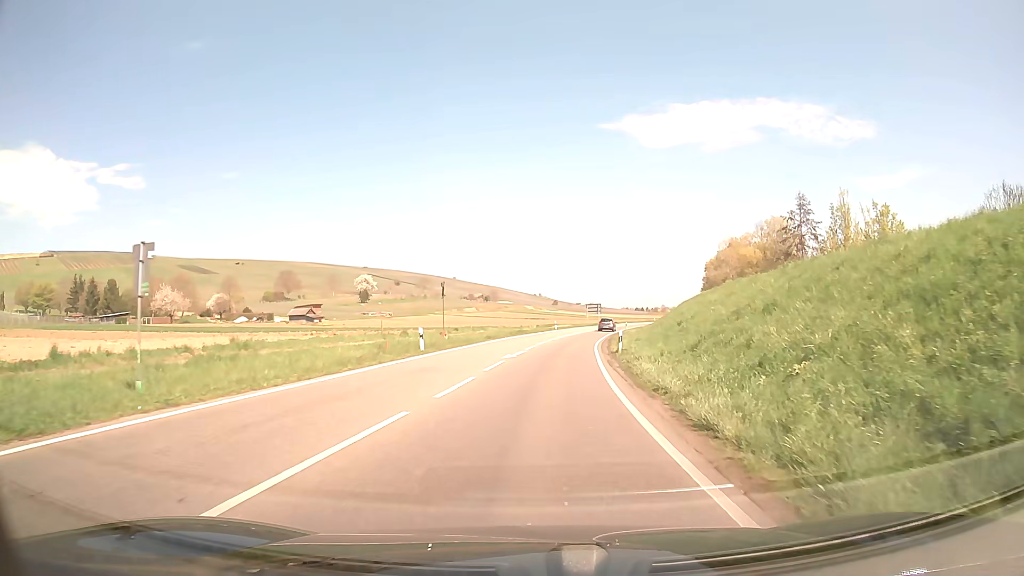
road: primary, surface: asphalt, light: Day
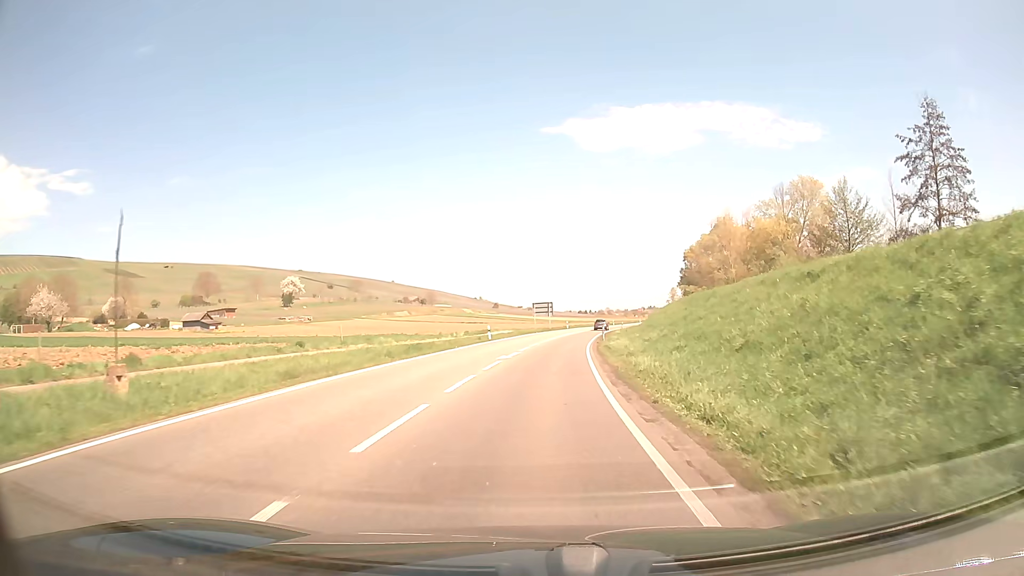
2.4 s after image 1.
(+1.5, +29.6) m; +5°
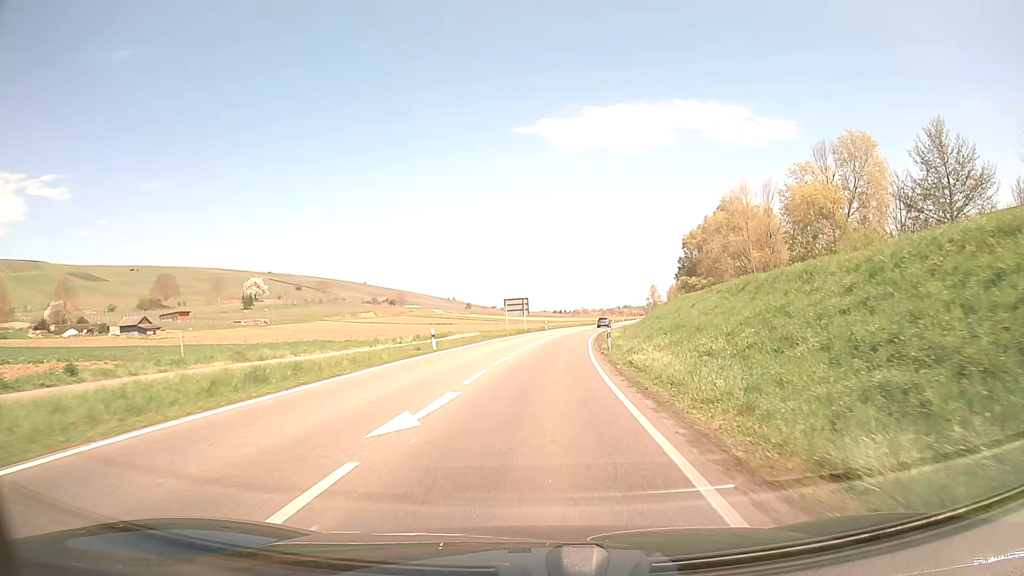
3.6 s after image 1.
(+0.3, +16.9) m; +2°
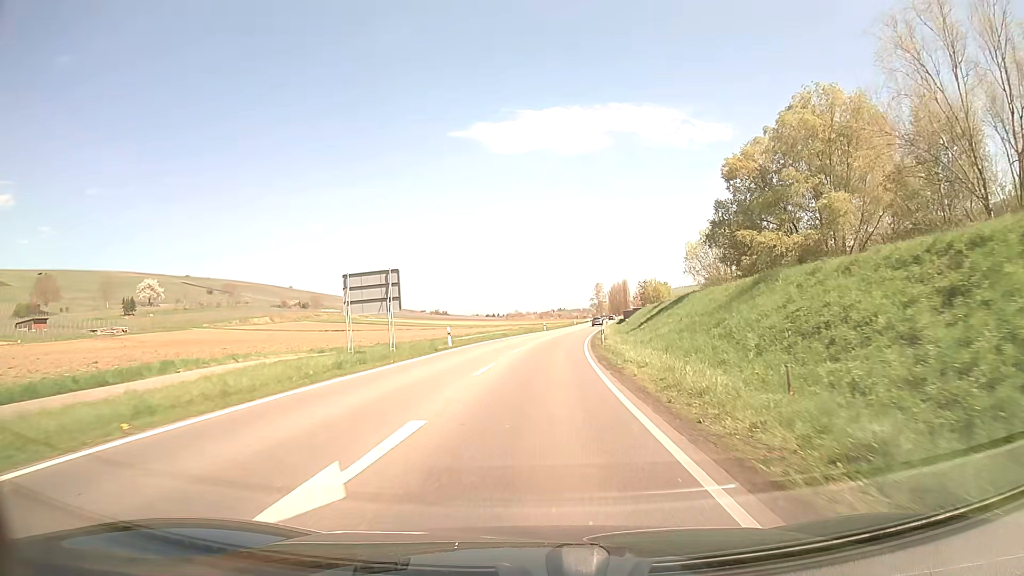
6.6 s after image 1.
(+2.5, +46.2) m; +6°
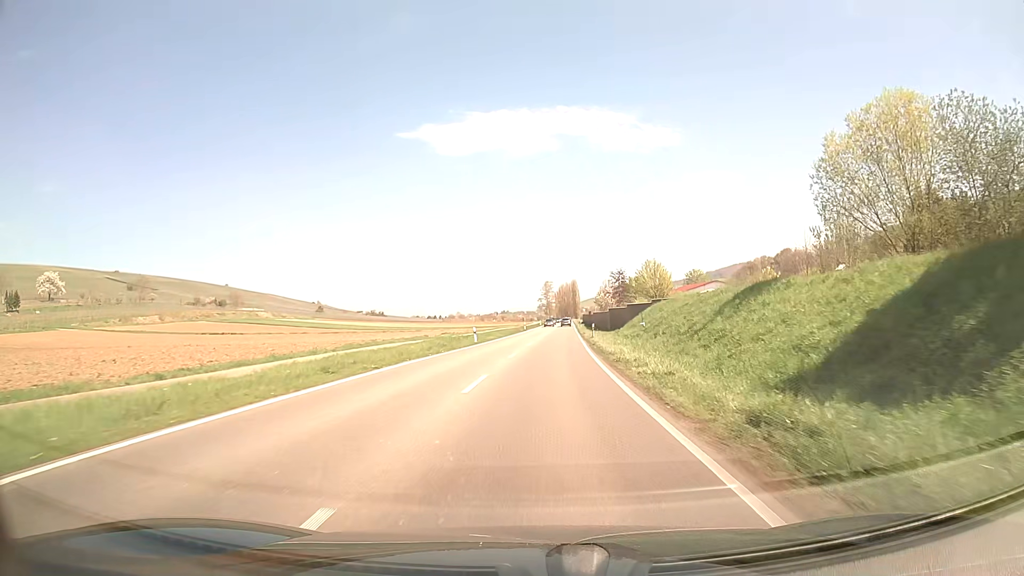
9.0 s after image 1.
(+1.6, +40.1) m; +5°
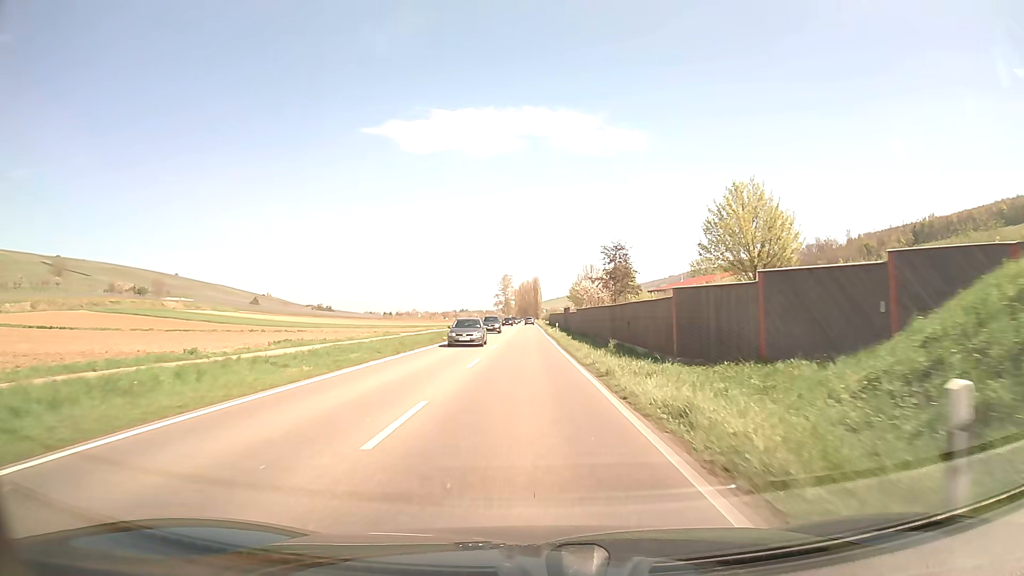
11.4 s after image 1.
(+1.7, +41.9) m; +4°
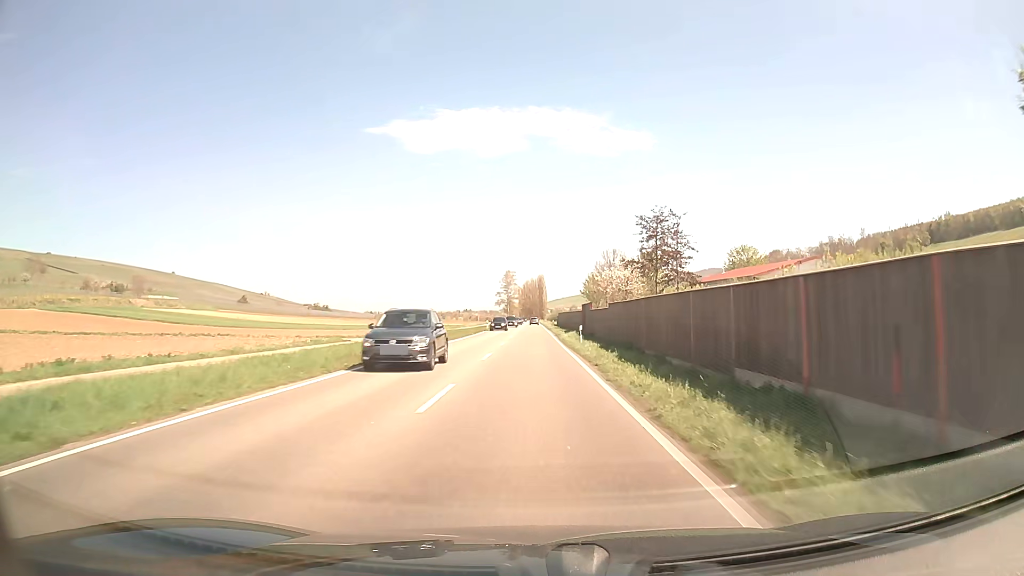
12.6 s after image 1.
(-0.1, +21.4) m; 0°
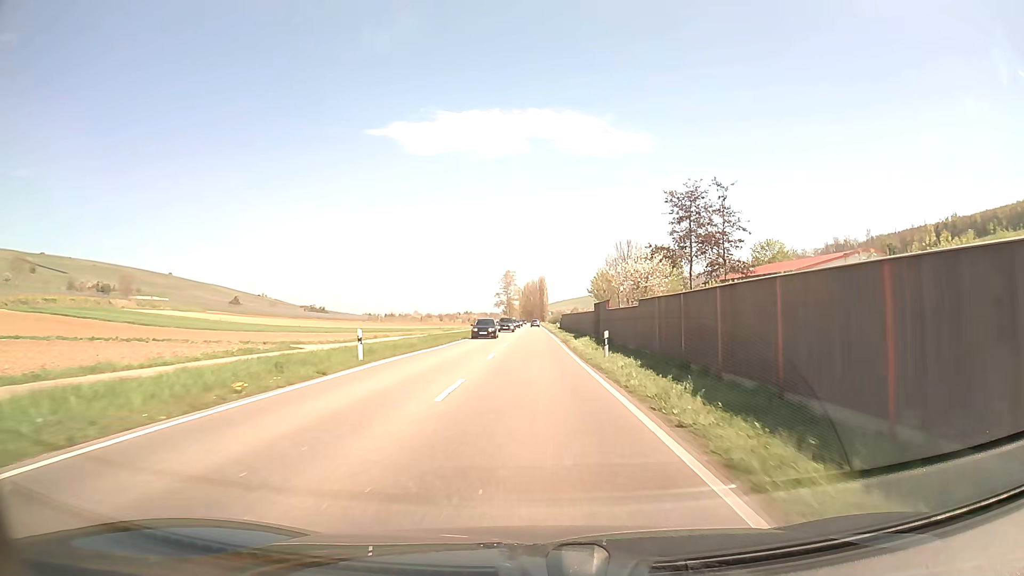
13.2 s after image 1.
(0.0, +10.7) m; 0°
(0, +10) (0, +20) (0, +30) (0, +40) (0, +50) (0, +60) (0, +70) (0, +80) (+1, +90) (+1, +100) m
